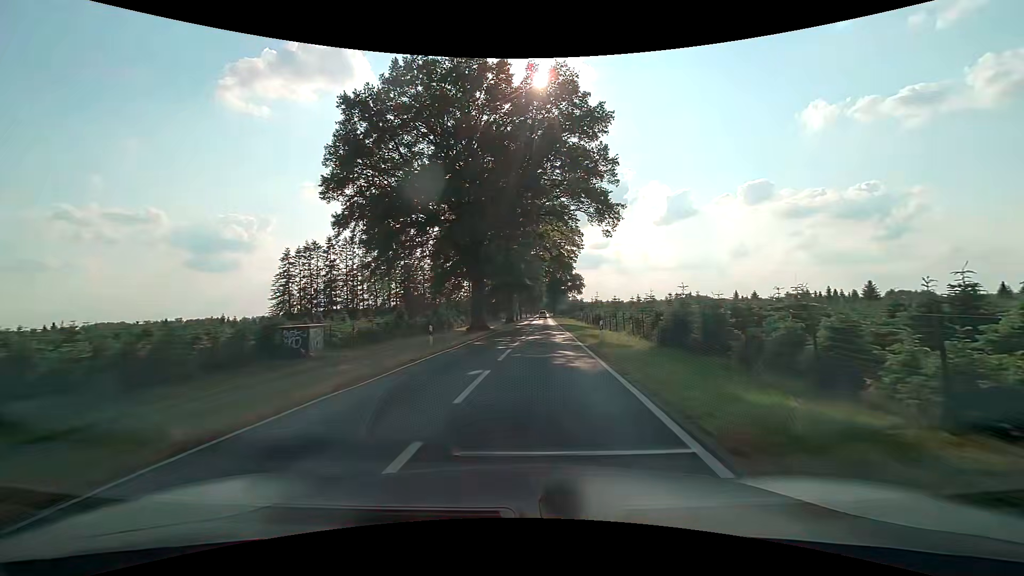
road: tertiary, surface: asphalt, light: Day
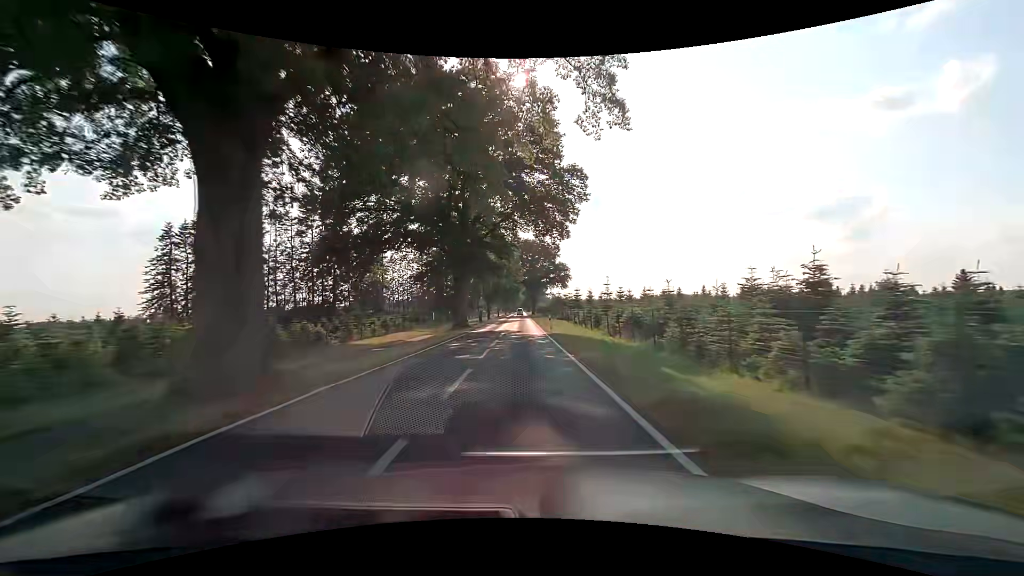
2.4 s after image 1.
(+1.5, +33.2) m; +4°
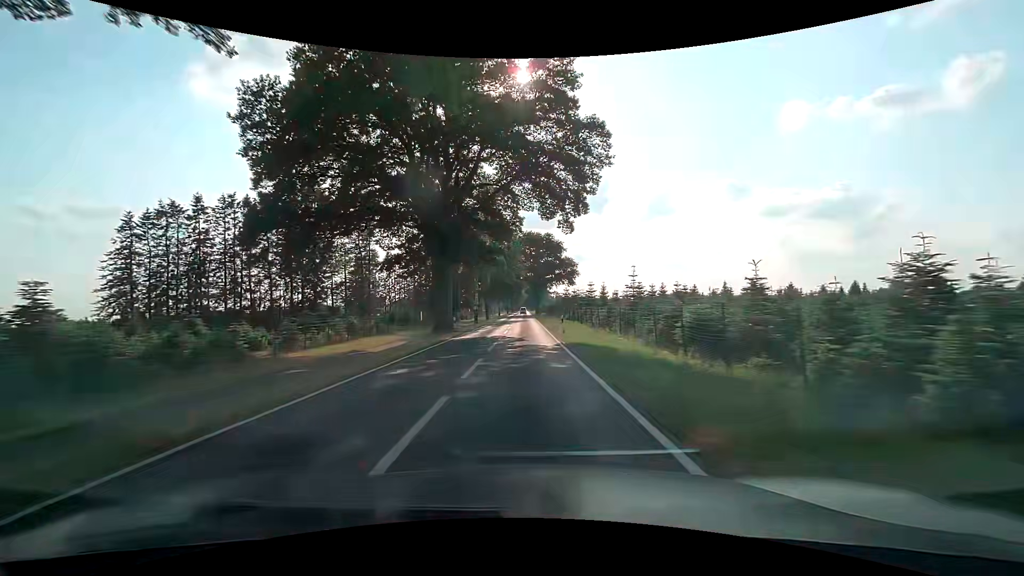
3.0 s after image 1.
(-0.1, +10.7) m; -1°
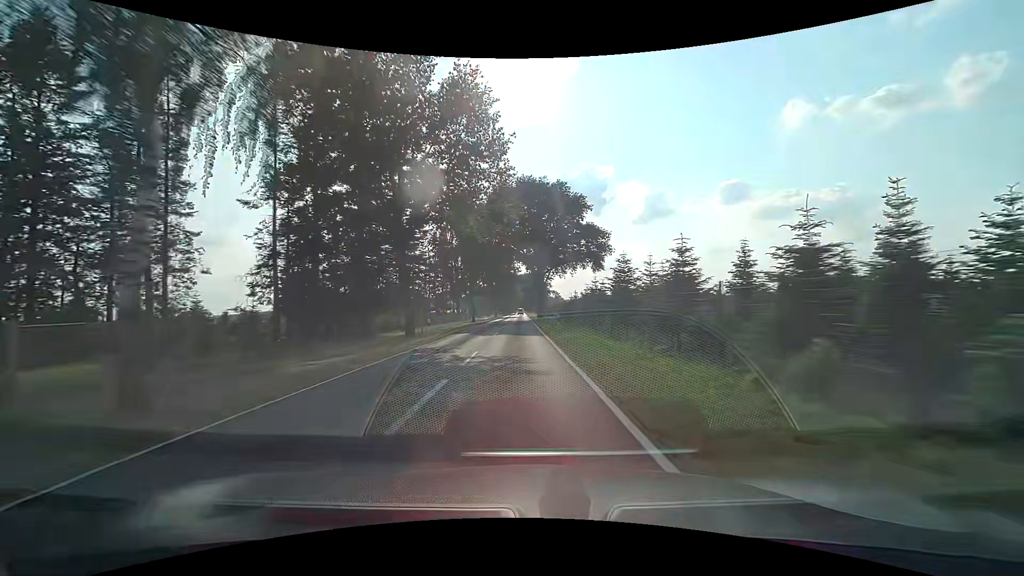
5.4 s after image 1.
(+0.1, +51.1) m; 0°
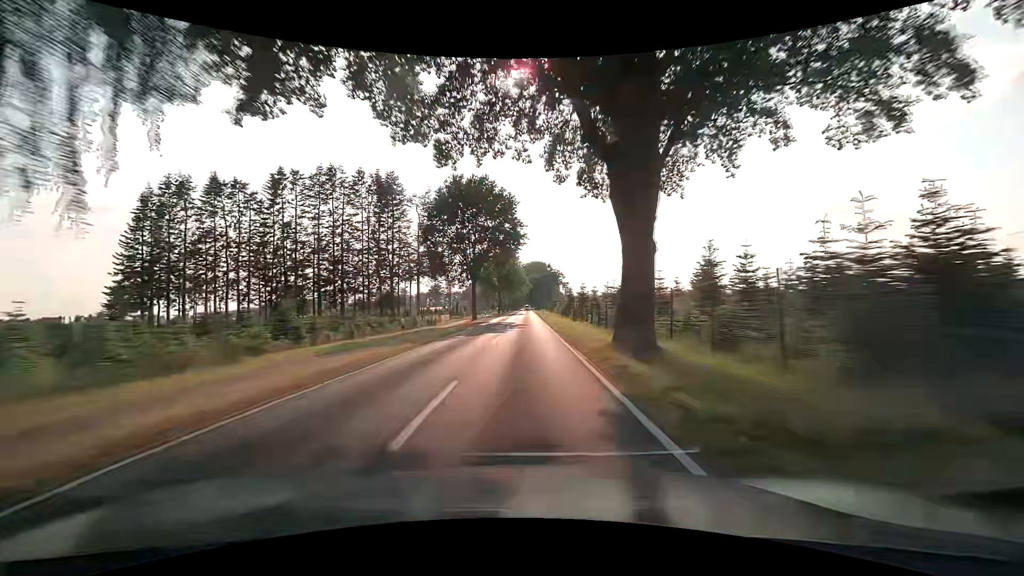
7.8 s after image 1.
(-0.7, +59.1) m; -1°
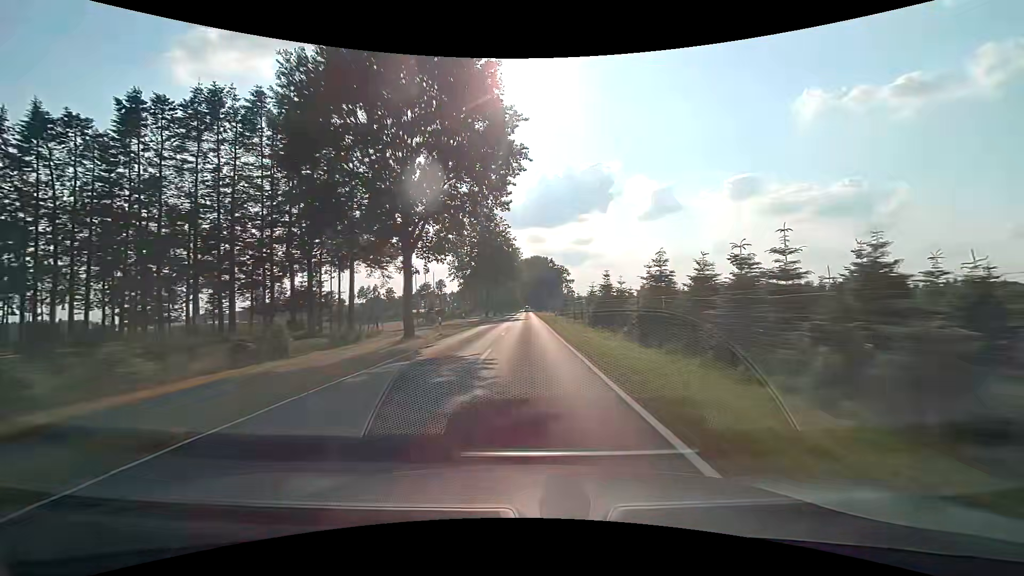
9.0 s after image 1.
(-0.1, +30.7) m; 0°
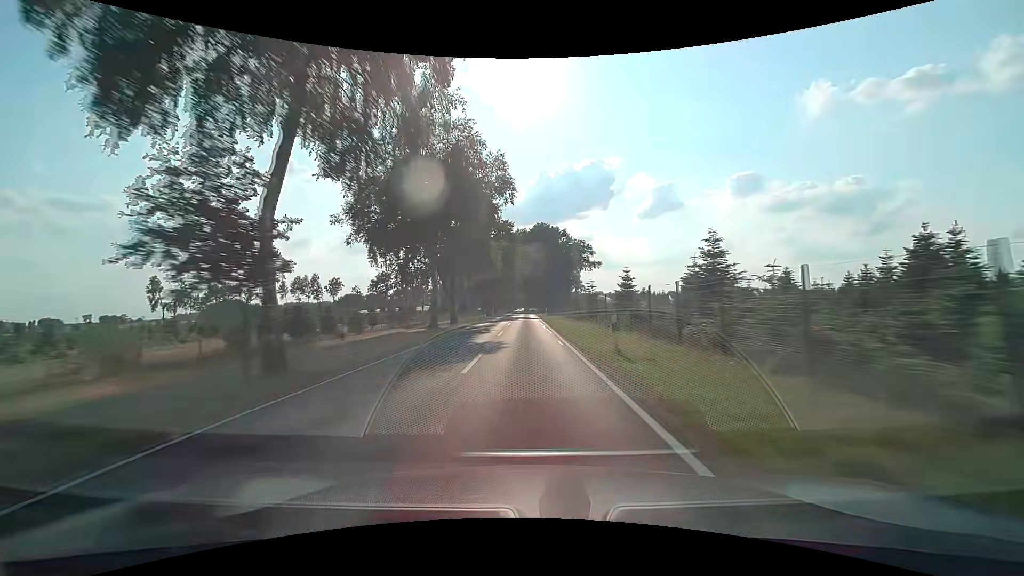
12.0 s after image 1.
(+0.2, +77.7) m; 0°
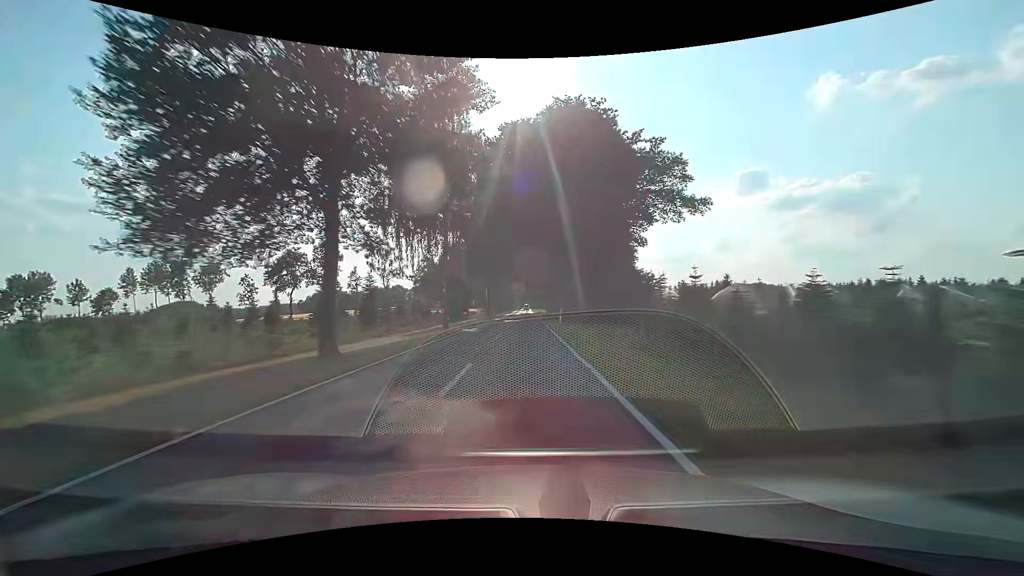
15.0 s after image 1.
(+0.2, +78.3) m; 0°
(0, +10) (0, +20) (0, +30) (0, +40) (0, +50) (0, +60) (0, +70) (0, +80) (0, +90) (0, +100) m
